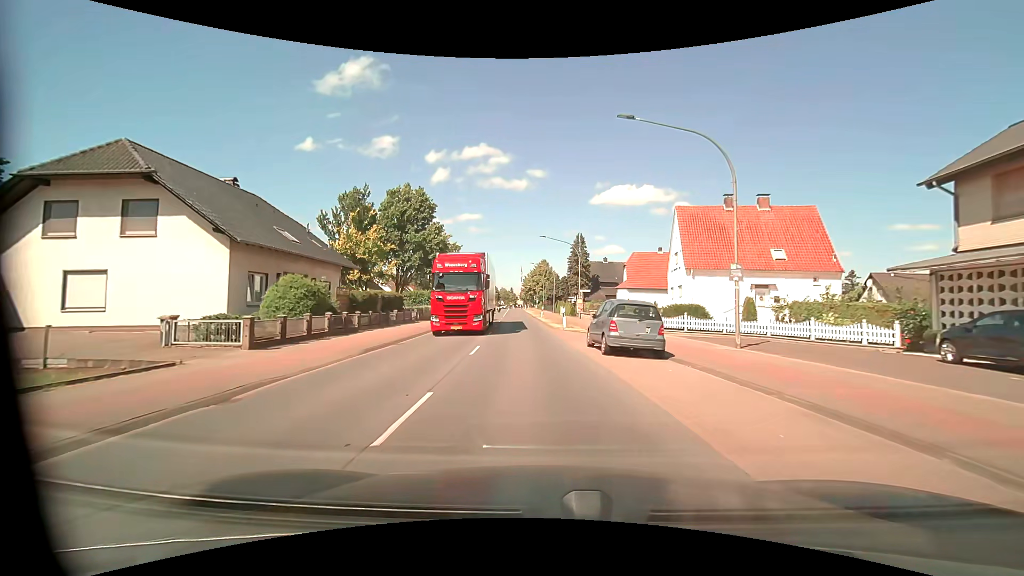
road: primary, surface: asphalt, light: Day
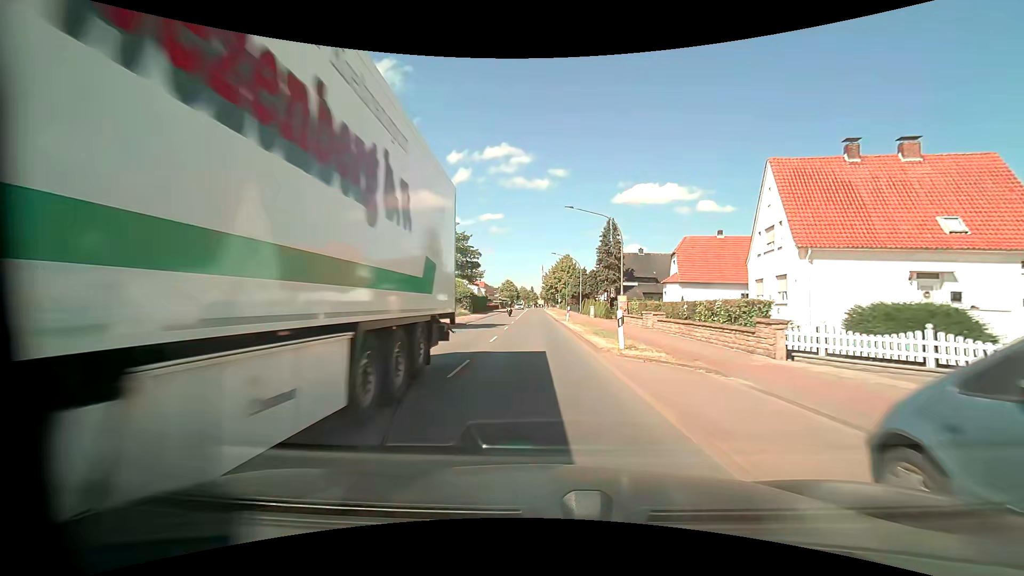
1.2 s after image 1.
(-0.3, +13.7) m; -3°
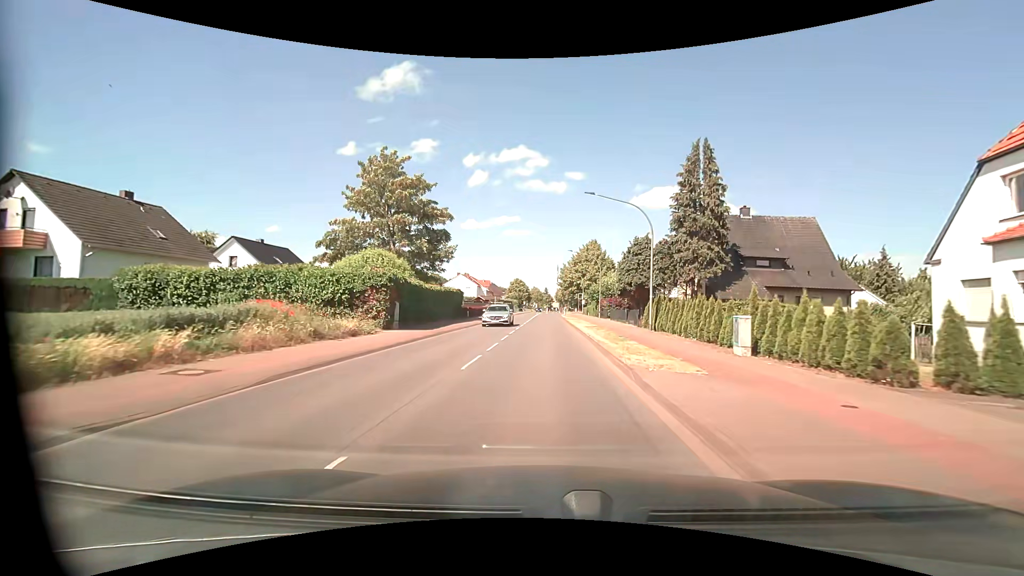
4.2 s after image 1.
(-0.2, +35.1) m; -1°
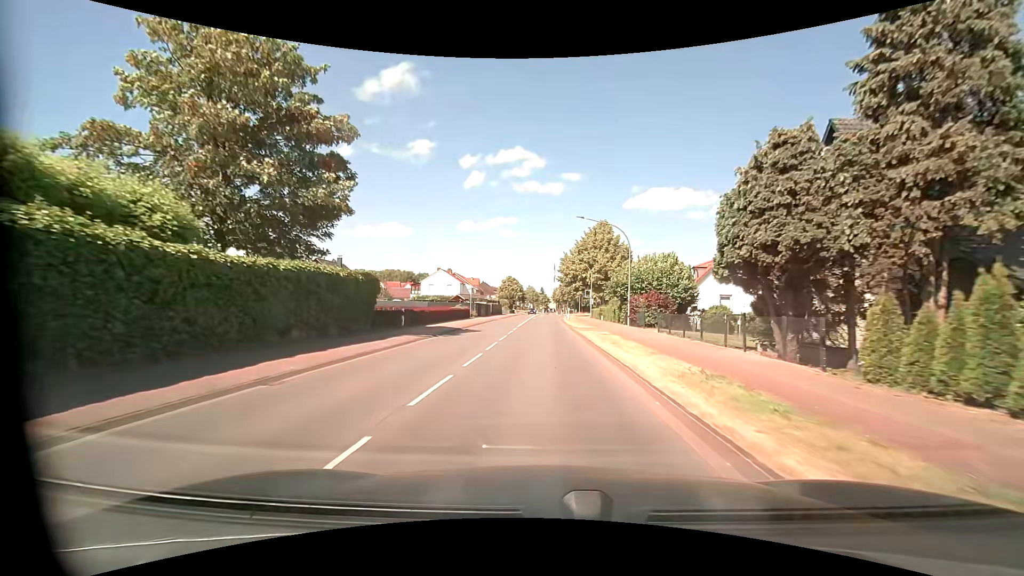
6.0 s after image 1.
(+0.1, +22.0) m; 0°
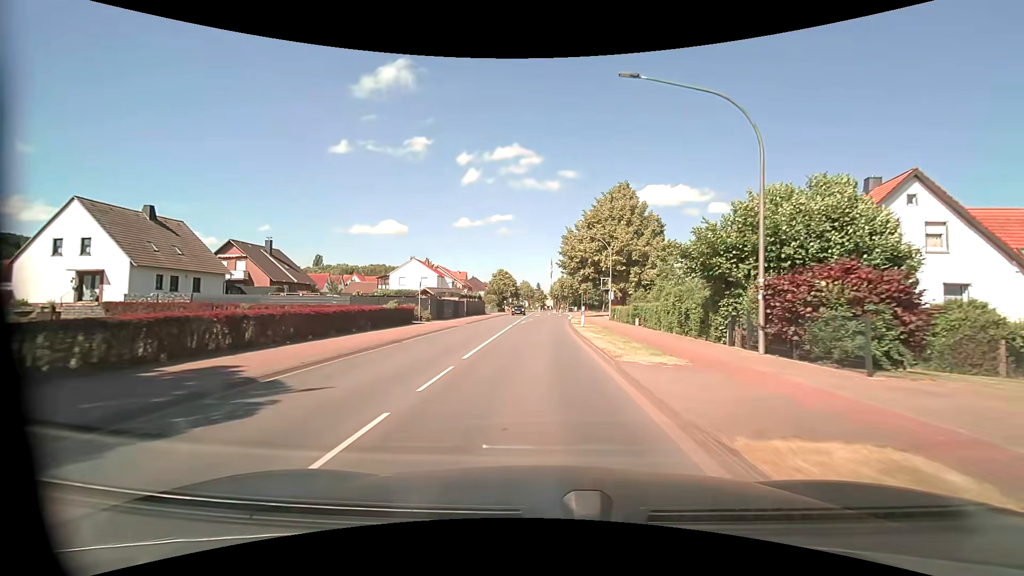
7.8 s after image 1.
(+0.1, +21.5) m; 0°
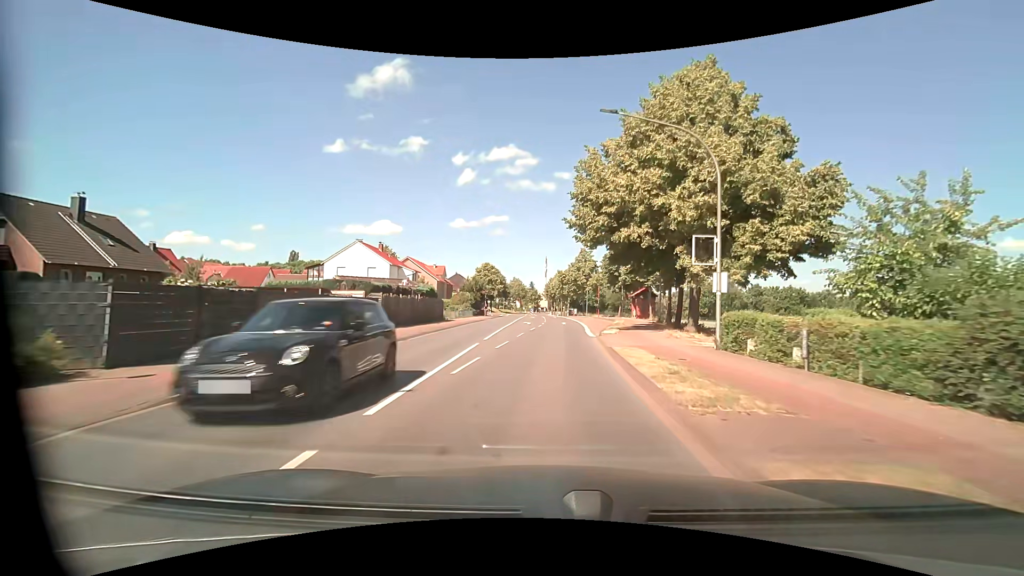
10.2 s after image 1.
(0.0, +26.9) m; +1°
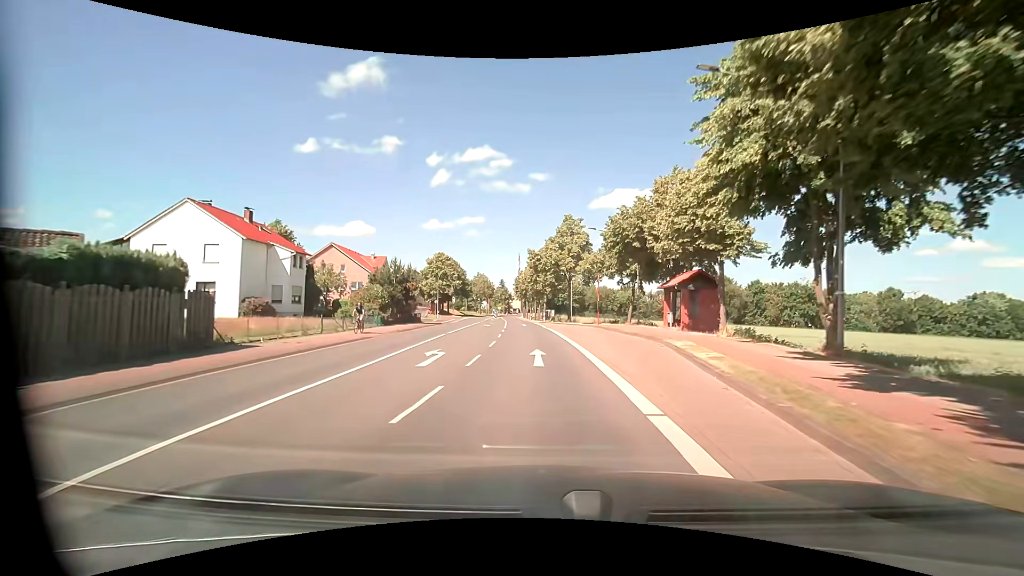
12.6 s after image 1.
(+1.0, +28.1) m; +3°
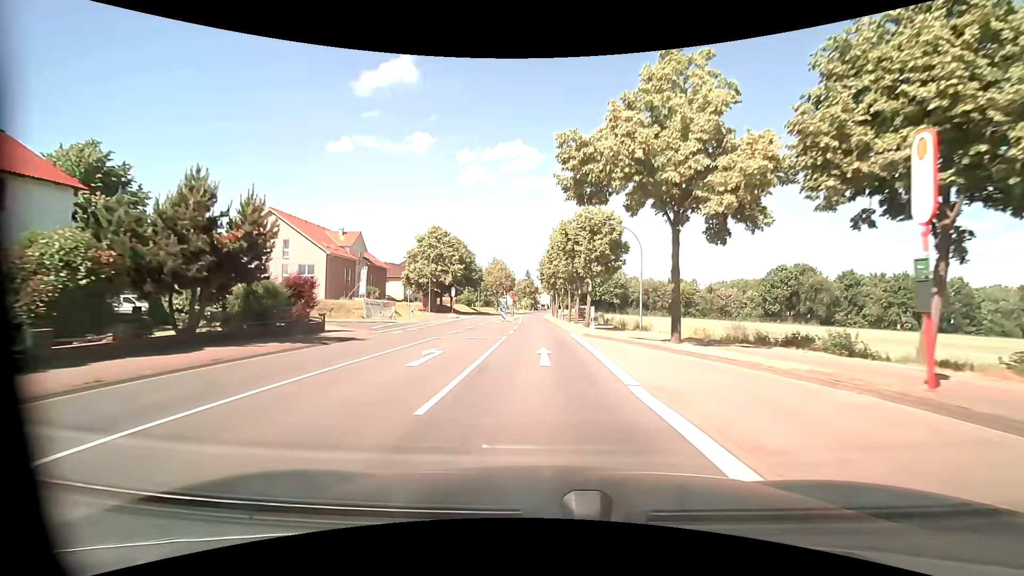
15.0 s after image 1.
(-0.8, +29.8) m; -3°
(0, +10) (0, +20) (0, +30) (0, +40) (-1, +50) (-1, +60) (-1, +70) (-2, +80) (-2, +90) (-2, +100) m
